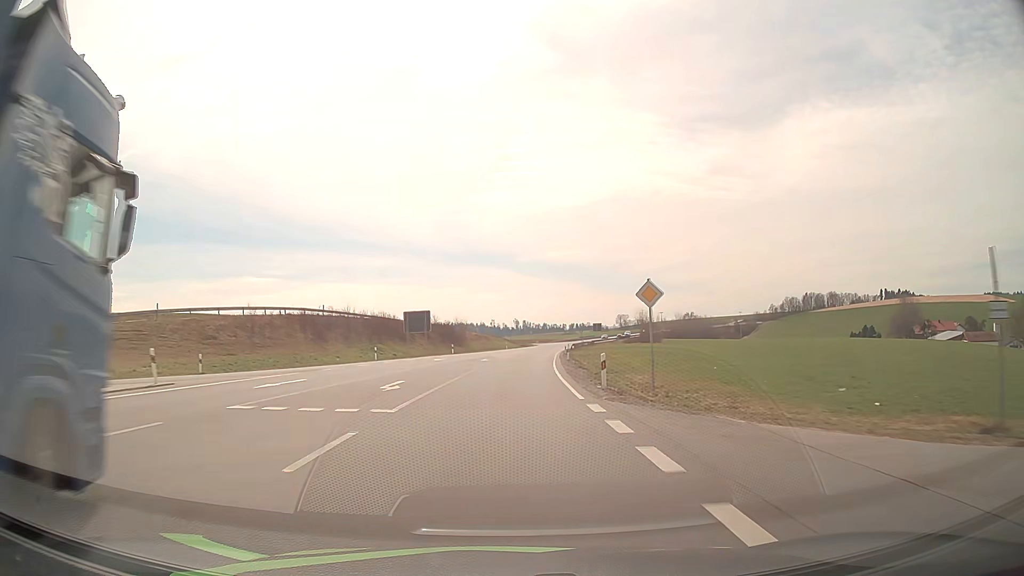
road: primary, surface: asphalt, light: Day
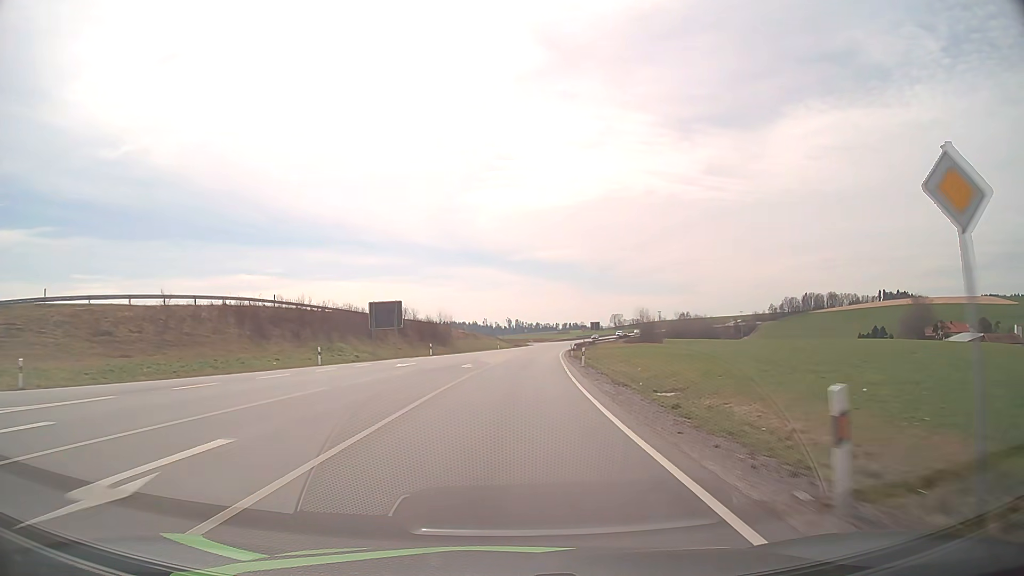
(0.0, +14.7) m; +1°
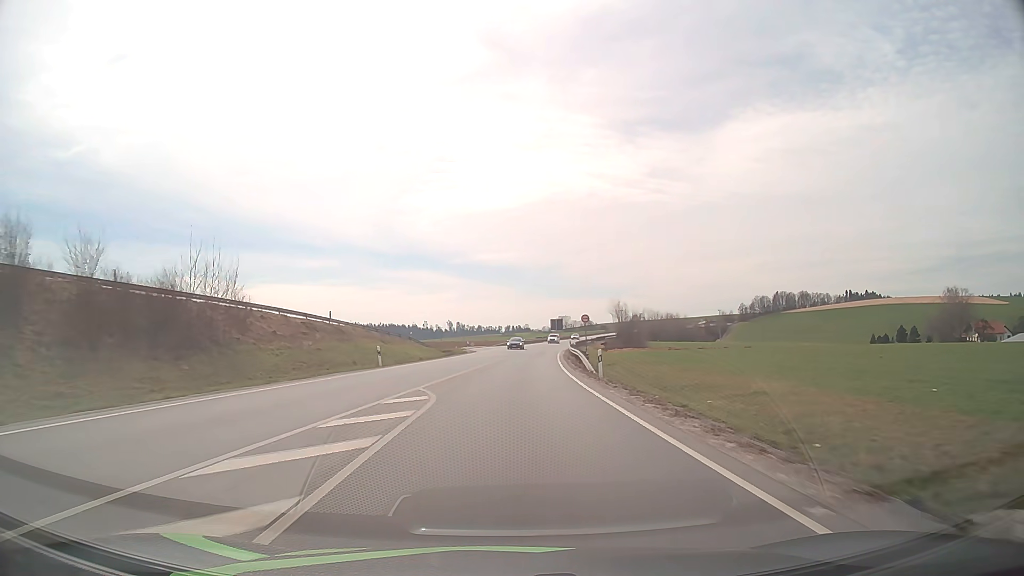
(+2.2, +58.5) m; +5°
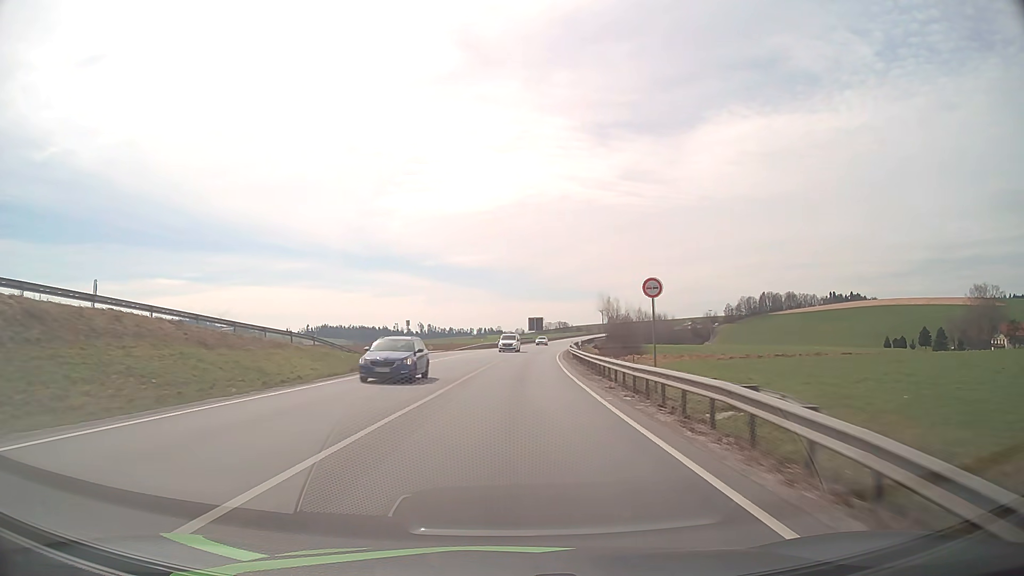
(+0.6, +29.3) m; +2°
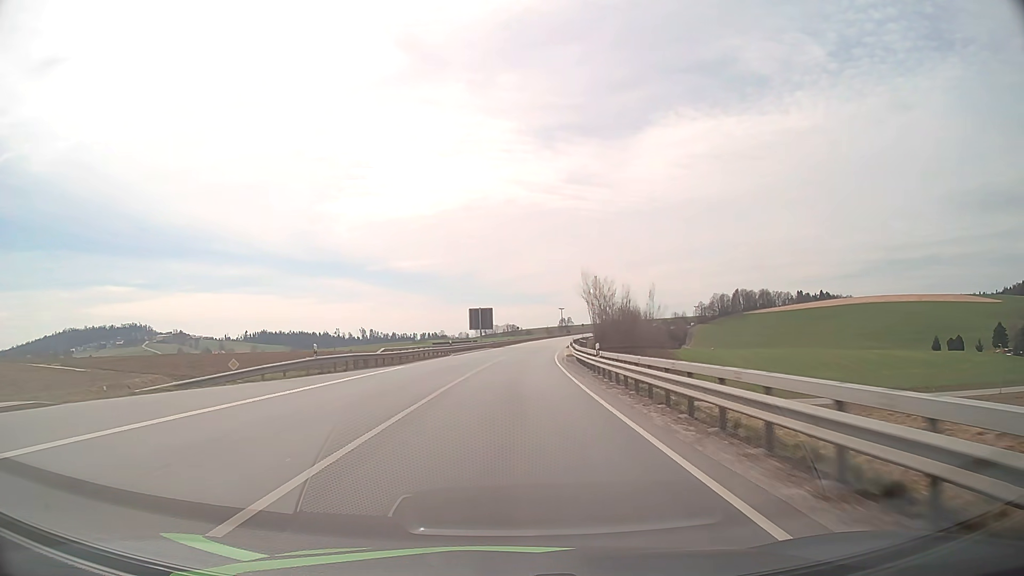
(+2.4, +58.5) m; +5°
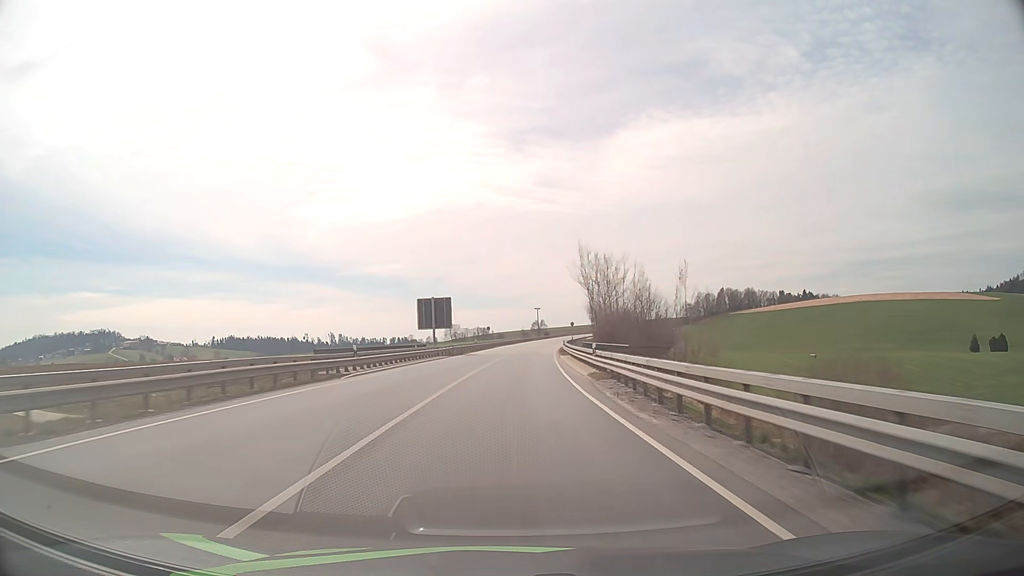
(+0.6, +29.5) m; +2°
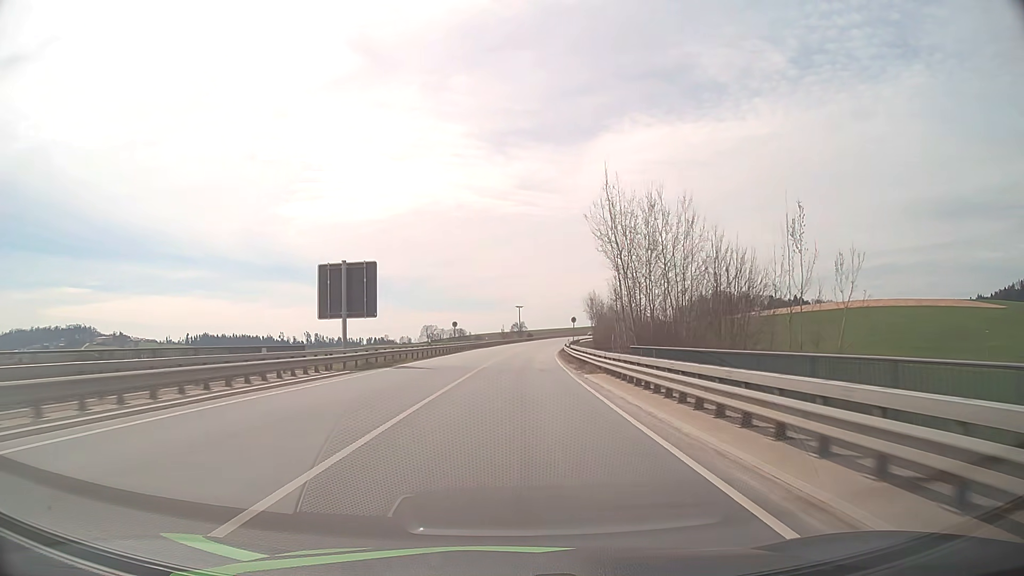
(+0.6, +29.6) m; +2°
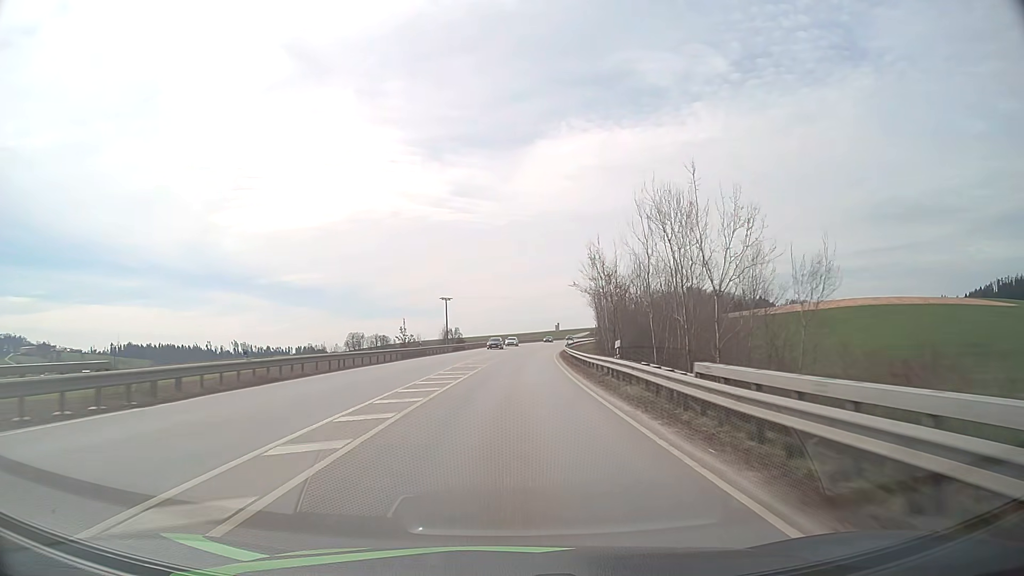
(+3.4, +74.3) m; +5°
(0, +10) (0, +20) (+1, +30) (+1, +40) (+2, +50) (+2, +60) (+3, +70) (+4, +80) (+5, +90) (+6, +100) m
